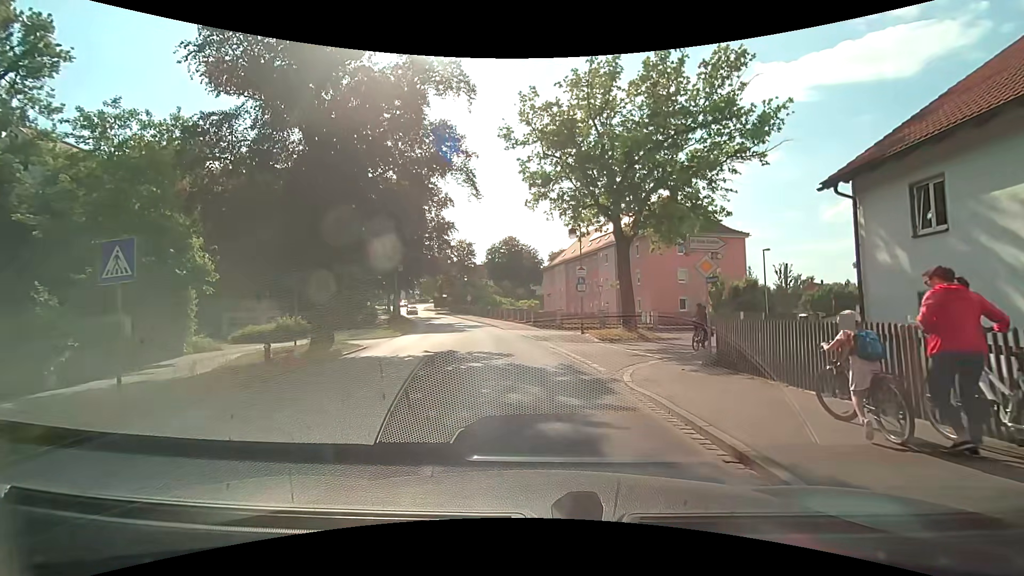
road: tertiary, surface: asphalt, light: Day
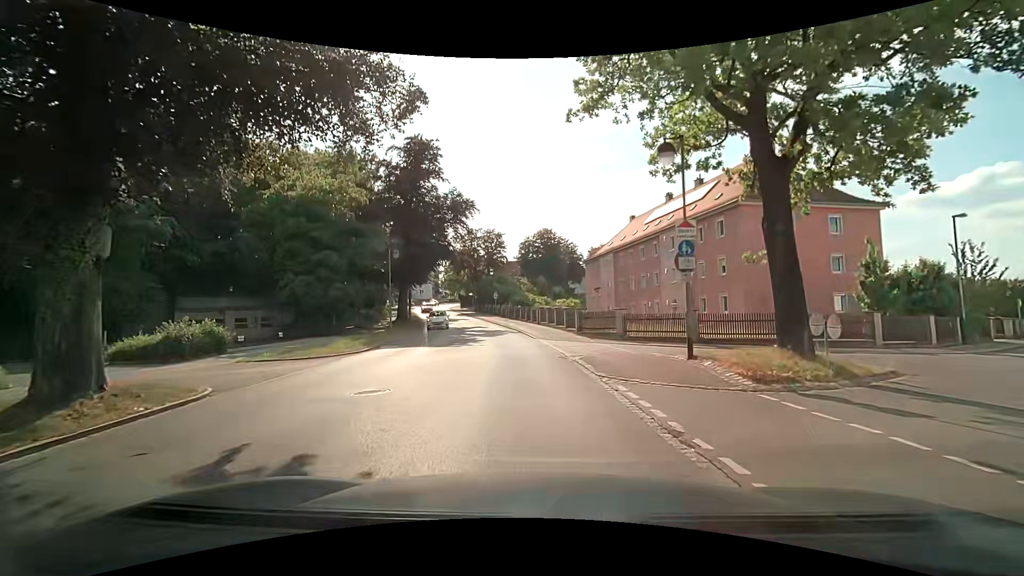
(-0.1, +13.4) m; -3°
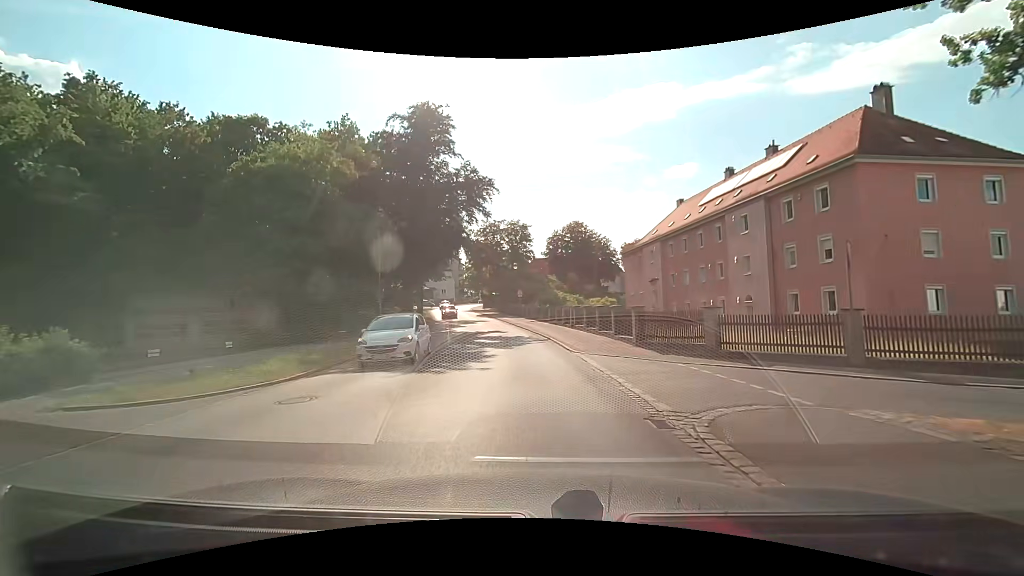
(-0.2, +8.9) m; -5°
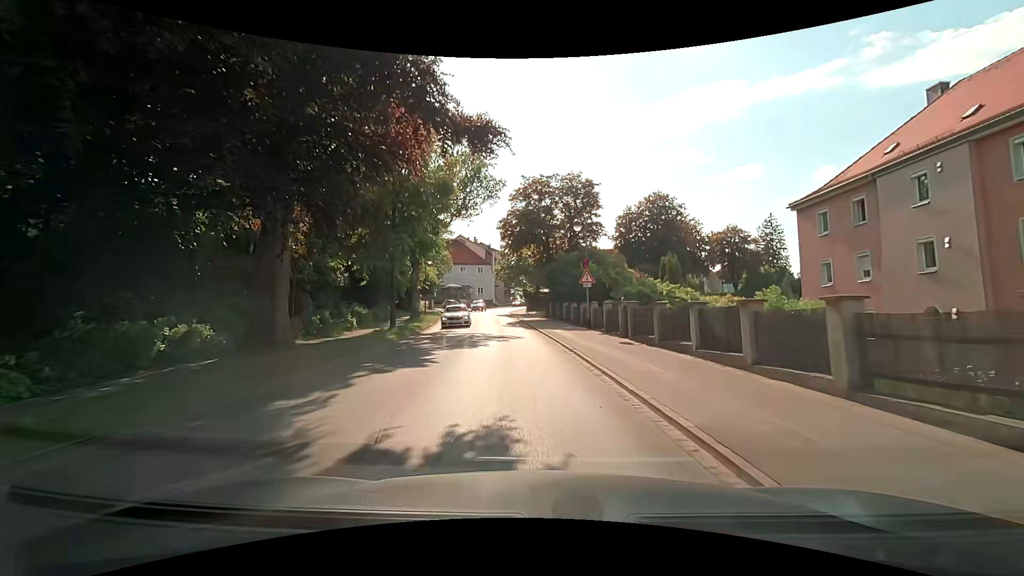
(-0.8, +28.0) m; -5°
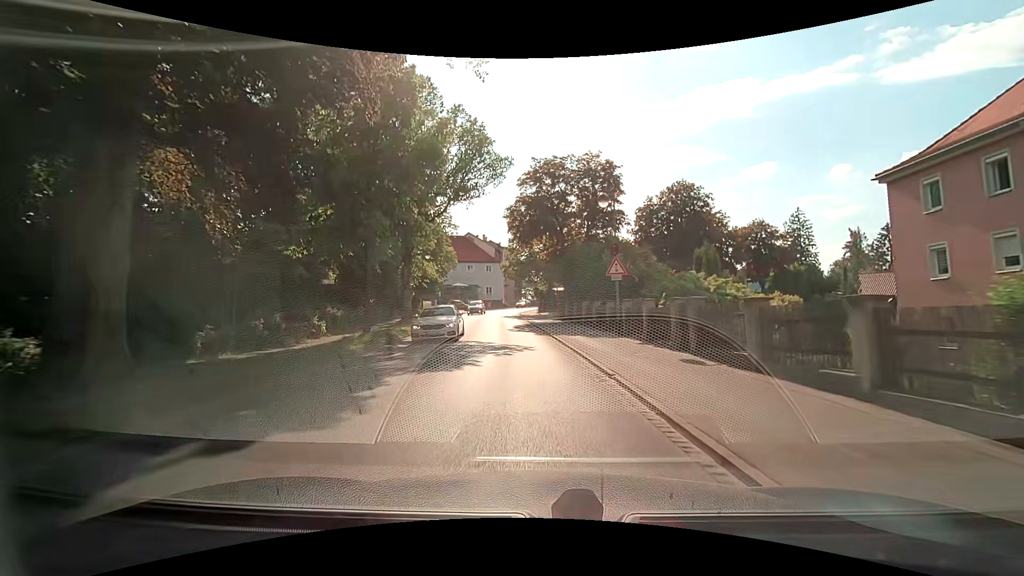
(0.0, +6.3) m; -1°
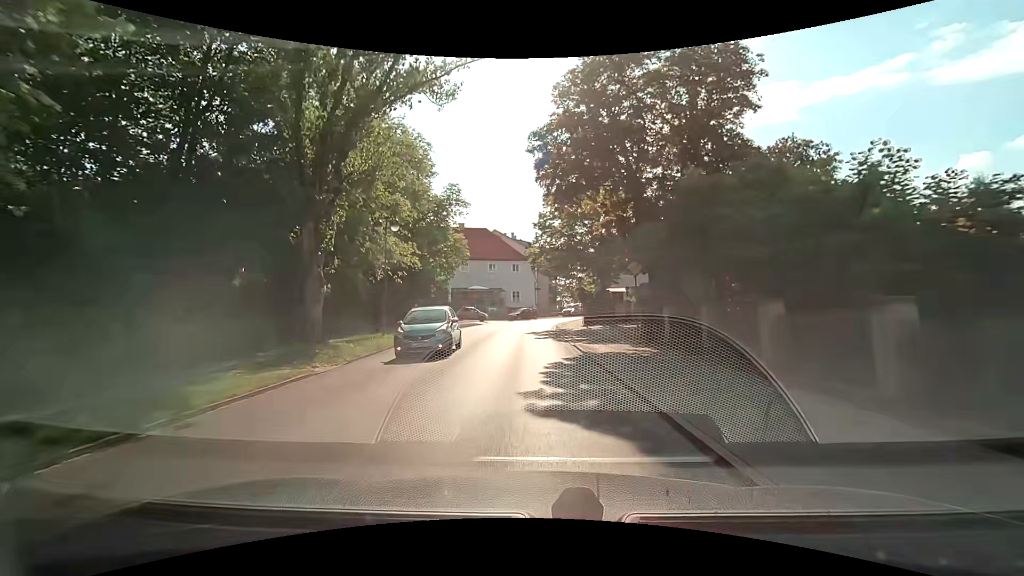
(-0.8, +19.6) m; -4°
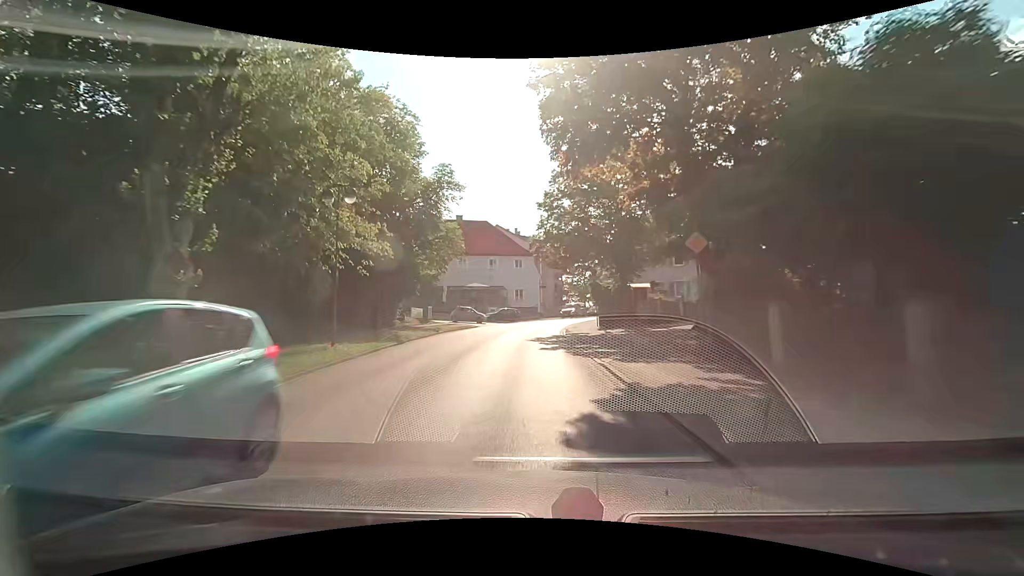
(0.0, +6.7) m; -1°
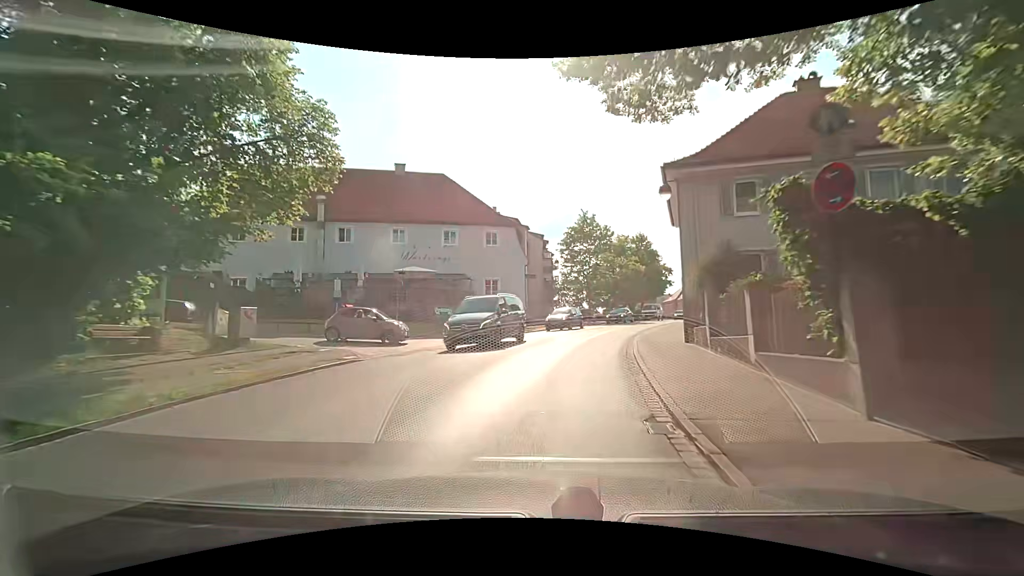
(-0.1, +26.1) m; +2°
(0, +10) (+2, +20) (+4, +30) (+8, +39) (+11, +48) (+15, +57) (+20, +66) (+24, +76) (+27, +85) (+30, +95) m
